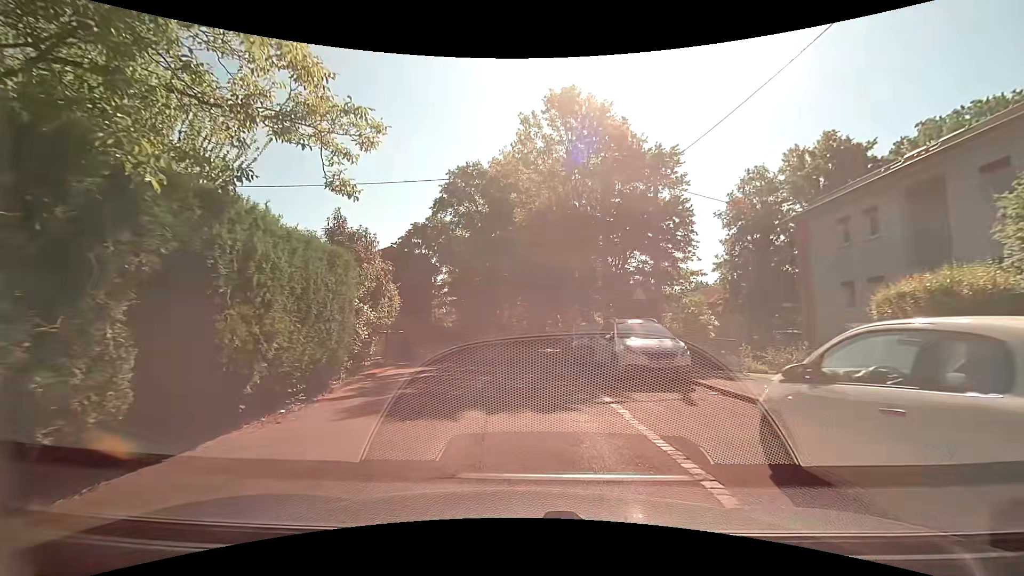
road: residential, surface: asphalt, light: Day
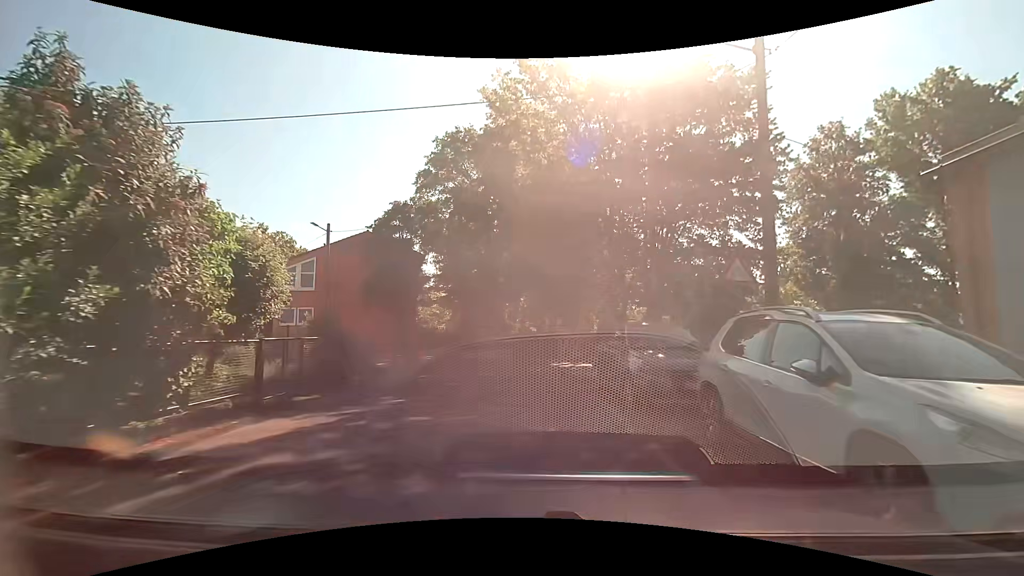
(0.0, +8.8) m; 0°
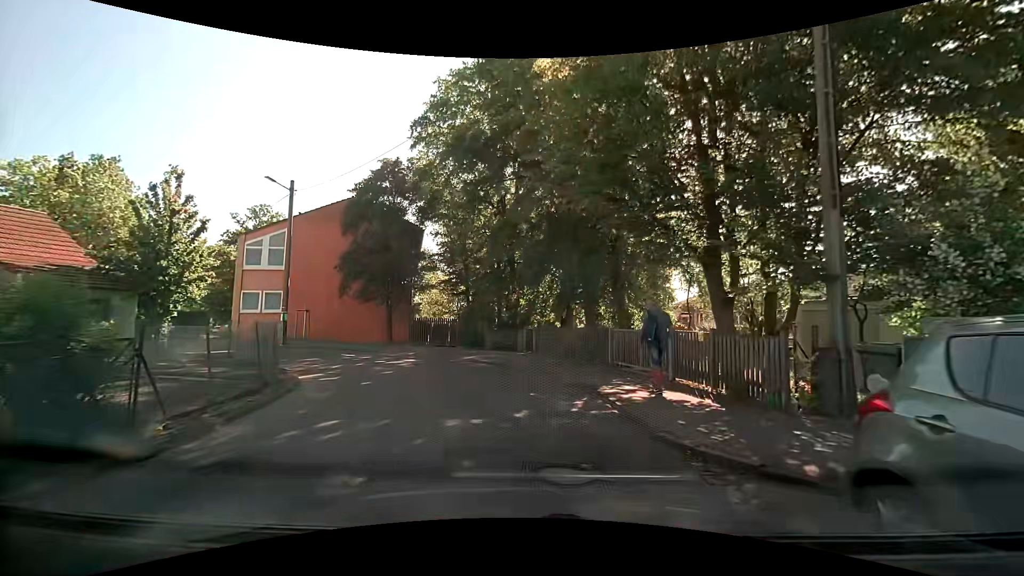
(-0.2, +8.1) m; -2°
